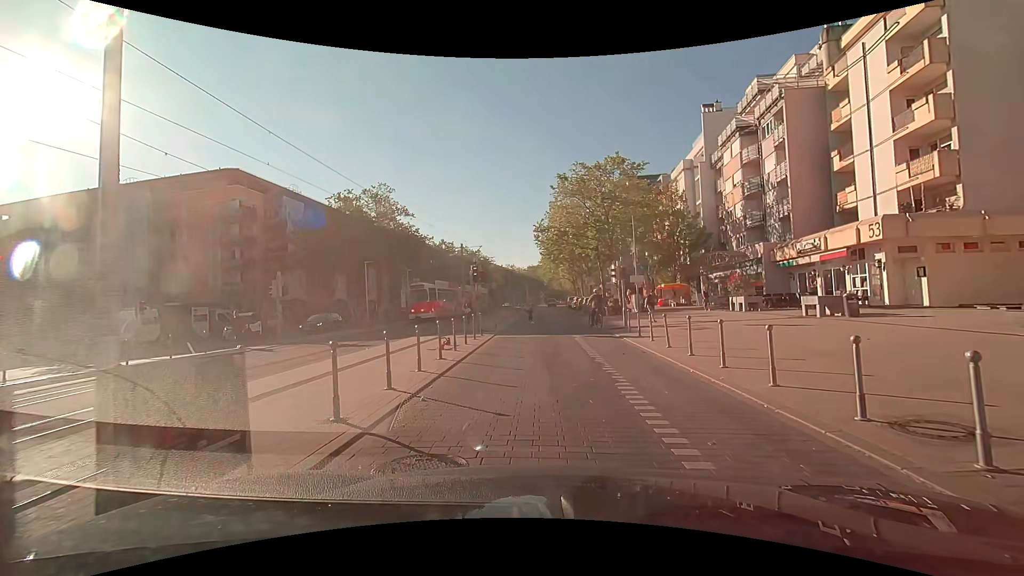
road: tertiary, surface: paving_stones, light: Day
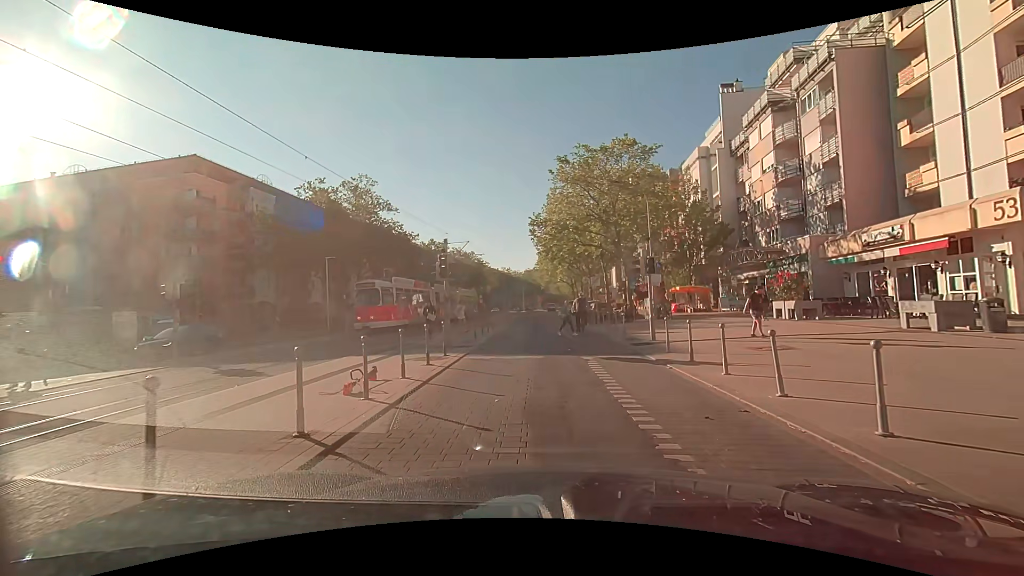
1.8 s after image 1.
(+0.2, +6.7) m; 0°
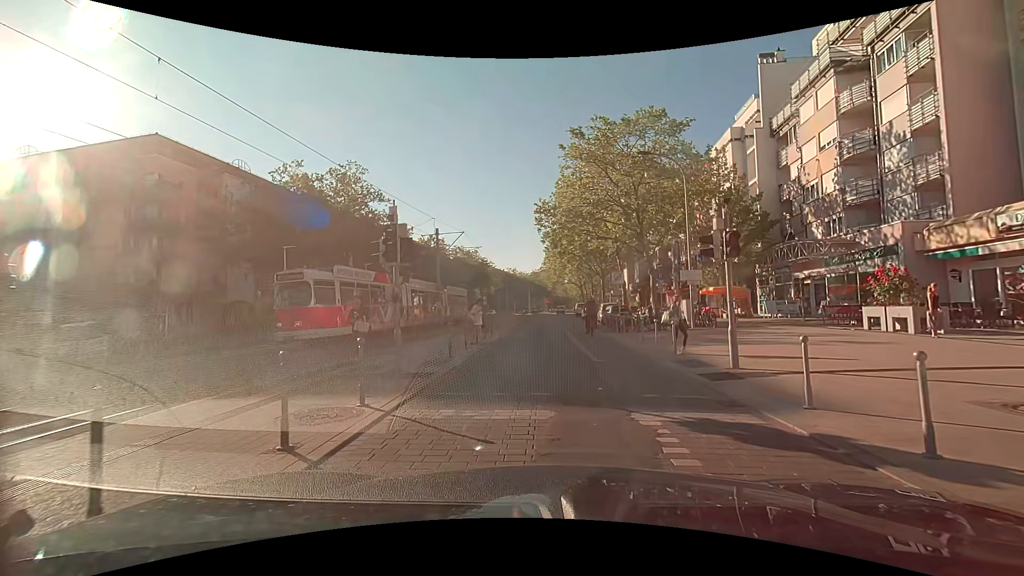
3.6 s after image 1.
(+0.2, +6.5) m; +1°
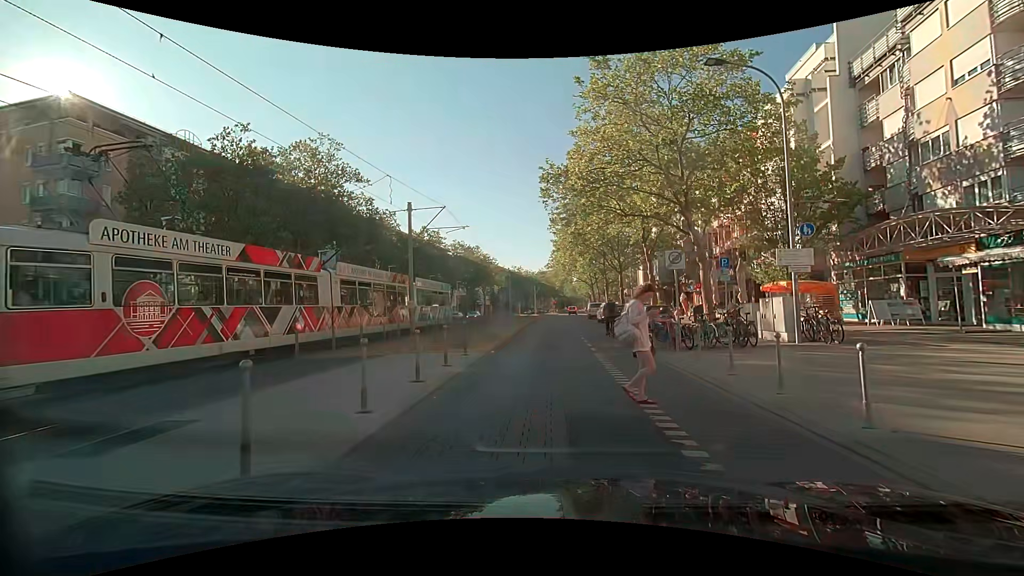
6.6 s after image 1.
(0.0, +9.3) m; -1°
